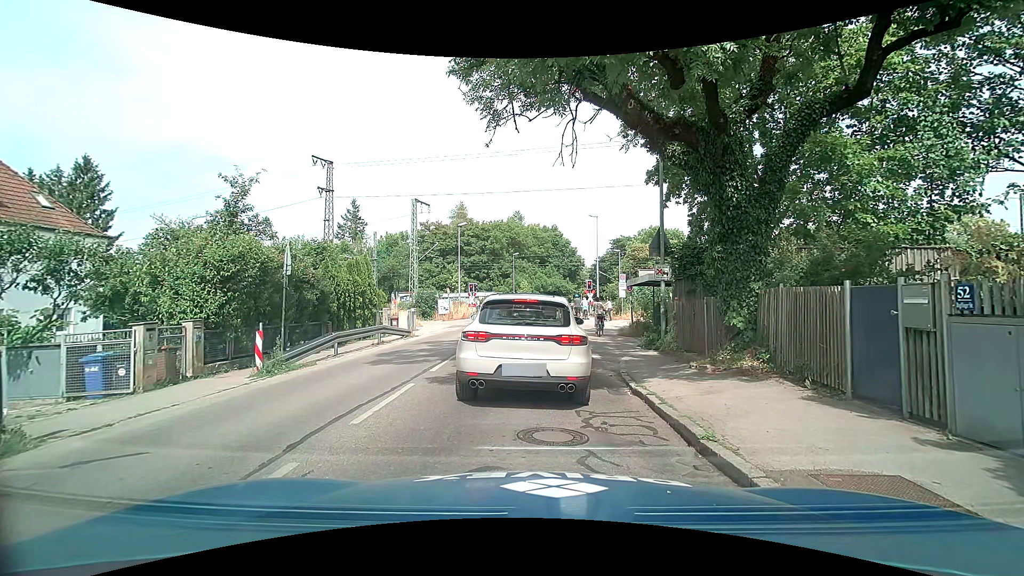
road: tertiary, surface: asphalt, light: Day
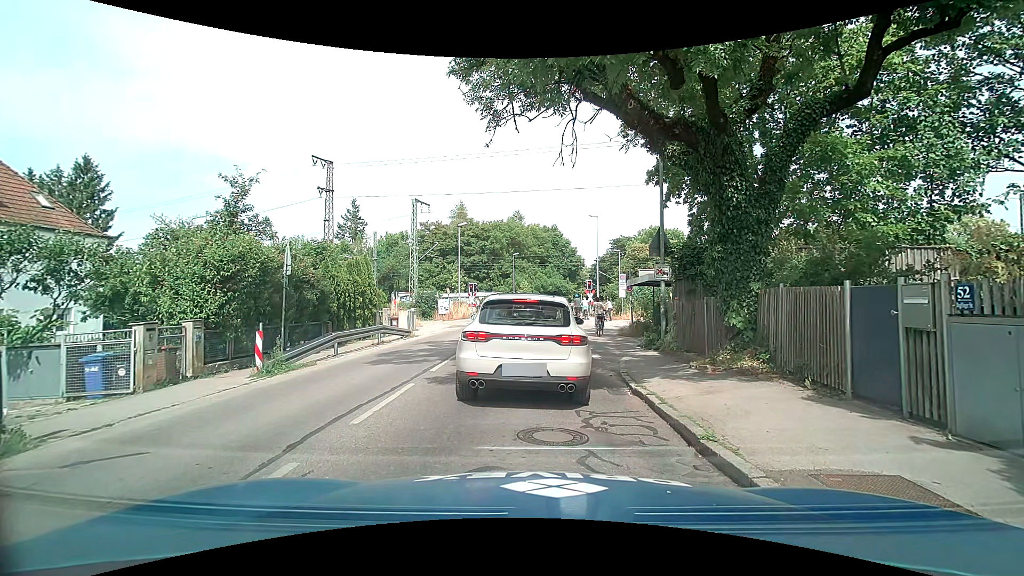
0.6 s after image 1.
(0.0, 0.0) m; 0°
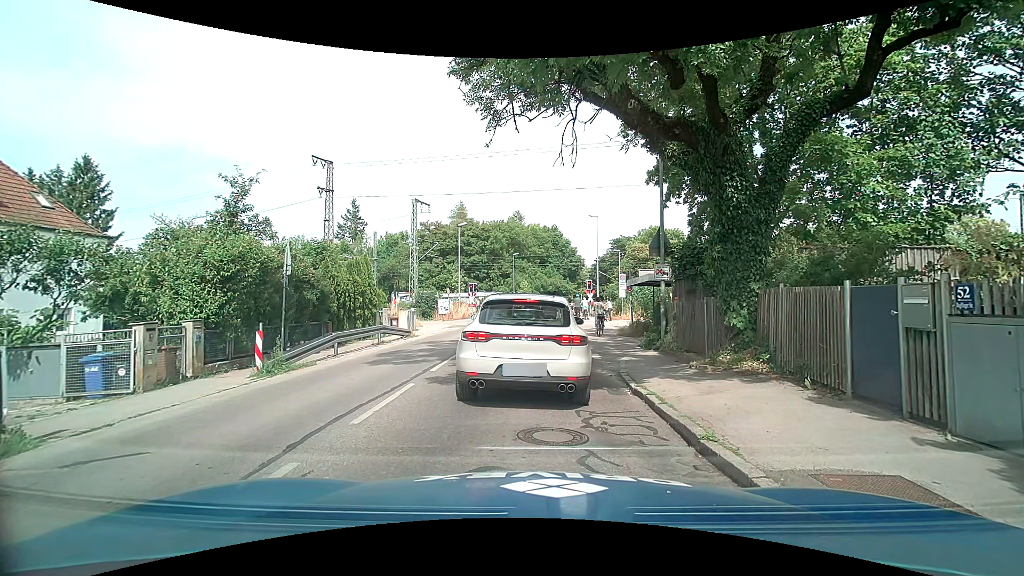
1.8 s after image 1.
(0.0, 0.0) m; 0°
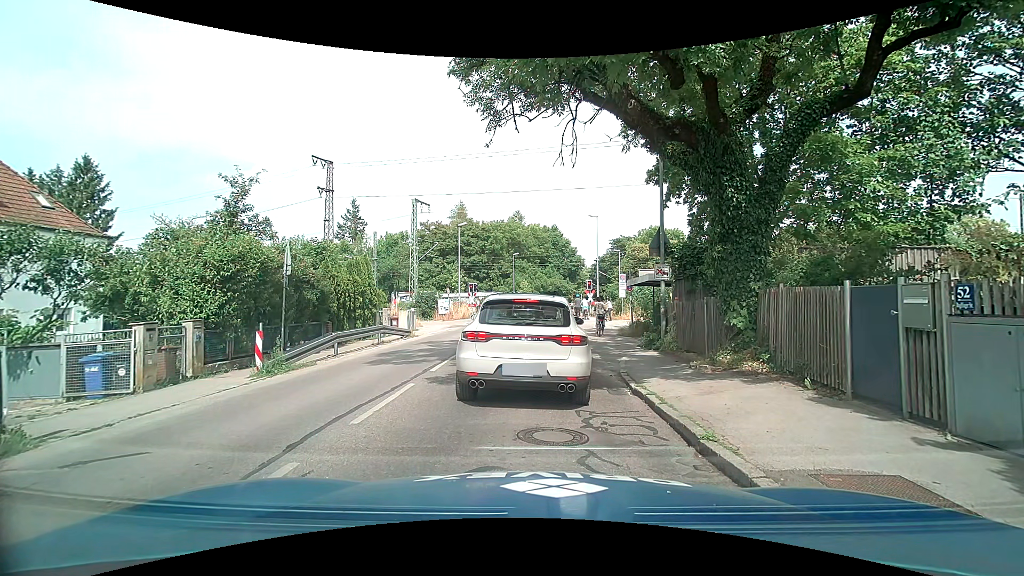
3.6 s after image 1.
(0.0, 0.0) m; 0°
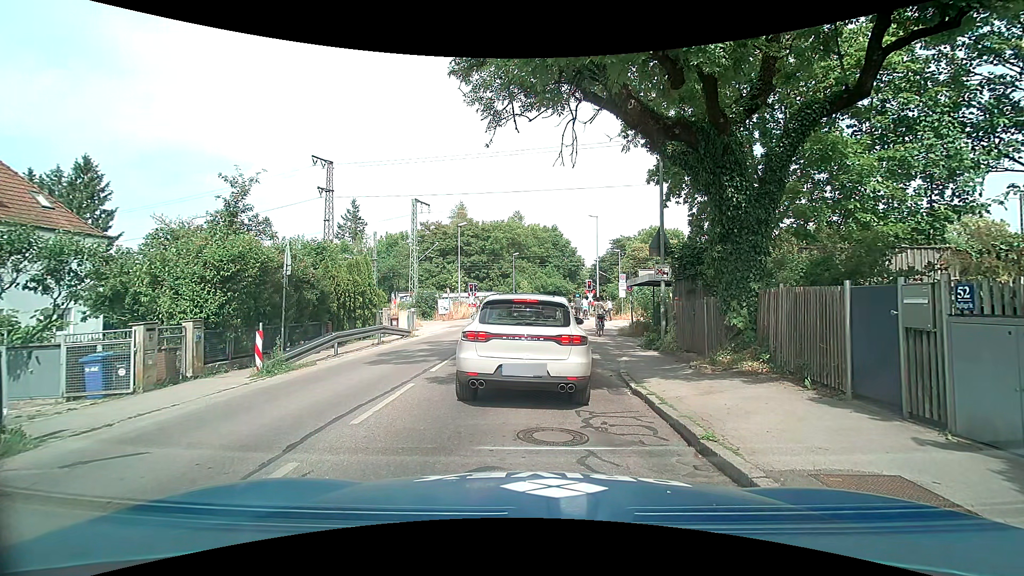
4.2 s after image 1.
(0.0, 0.0) m; 0°
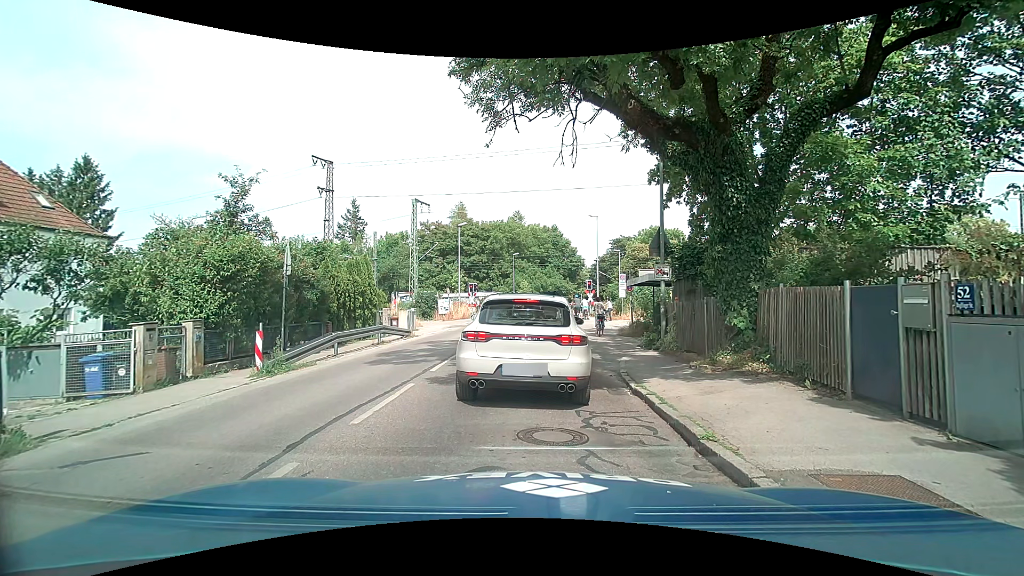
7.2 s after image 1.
(0.0, 0.0) m; 0°
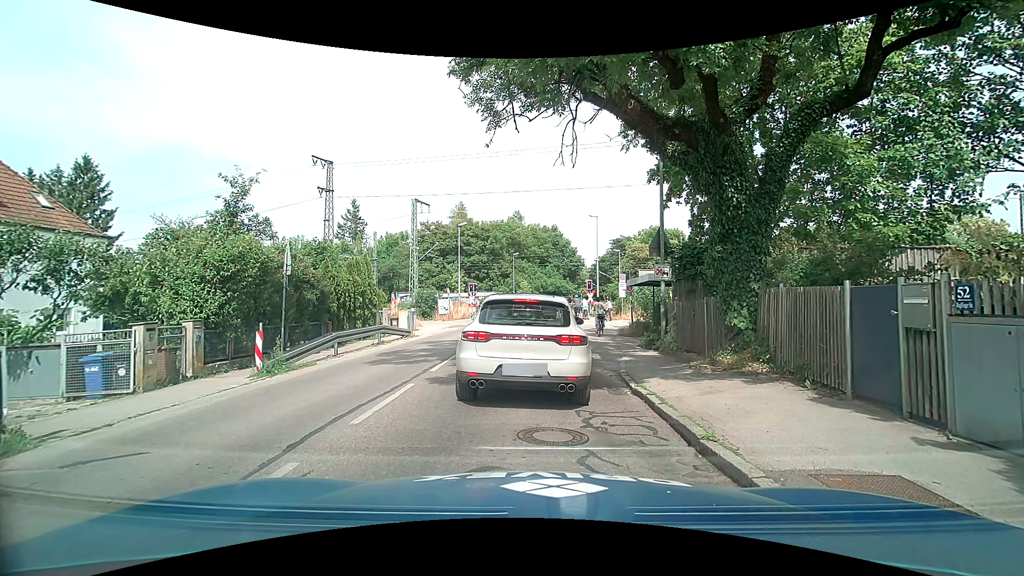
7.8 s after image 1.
(0.0, 0.0) m; 0°
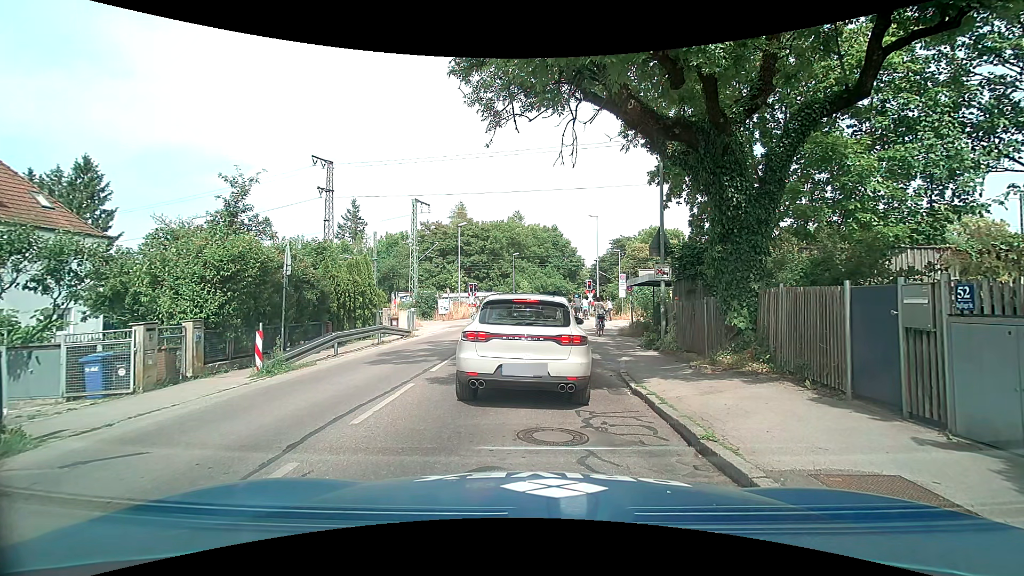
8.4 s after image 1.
(0.0, 0.0) m; 0°
